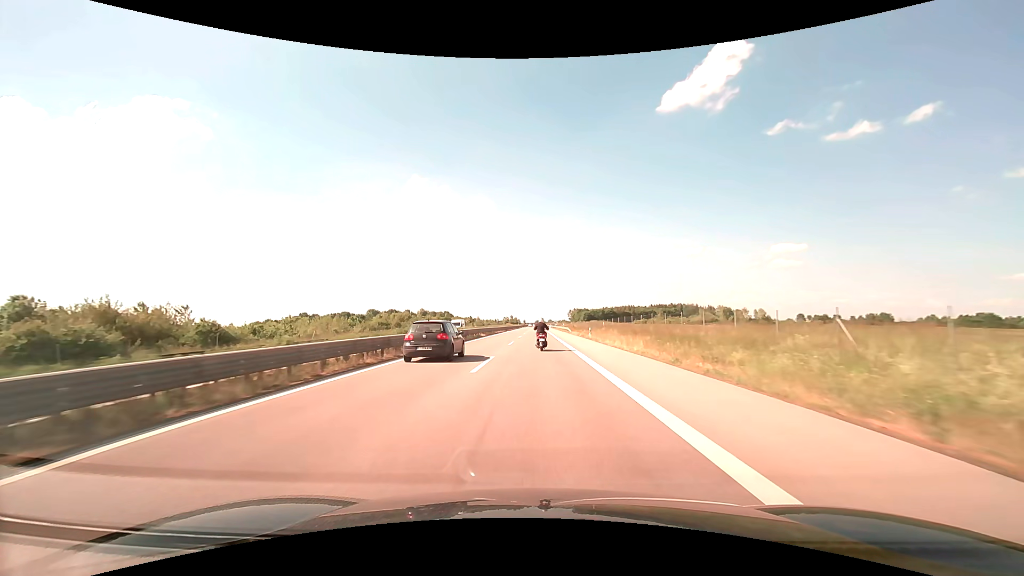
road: trunk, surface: asphalt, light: Day
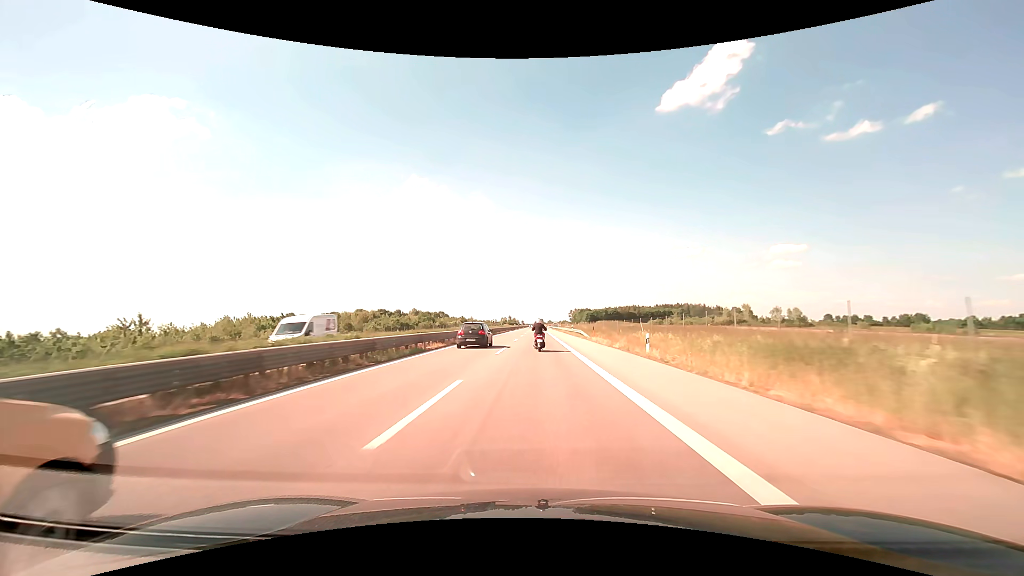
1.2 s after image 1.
(0.0, +25.9) m; 0°
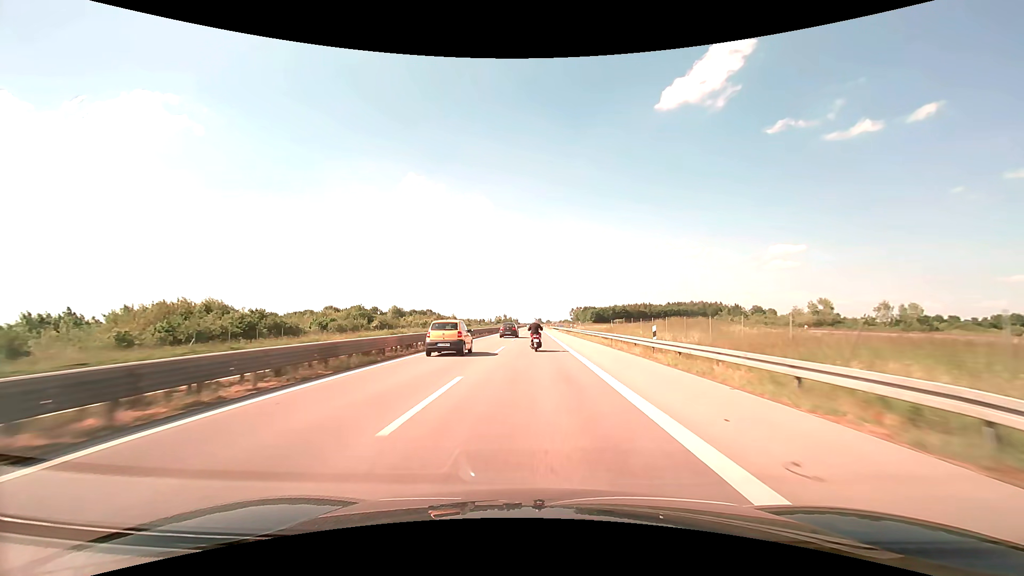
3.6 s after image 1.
(0.0, +51.5) m; 0°
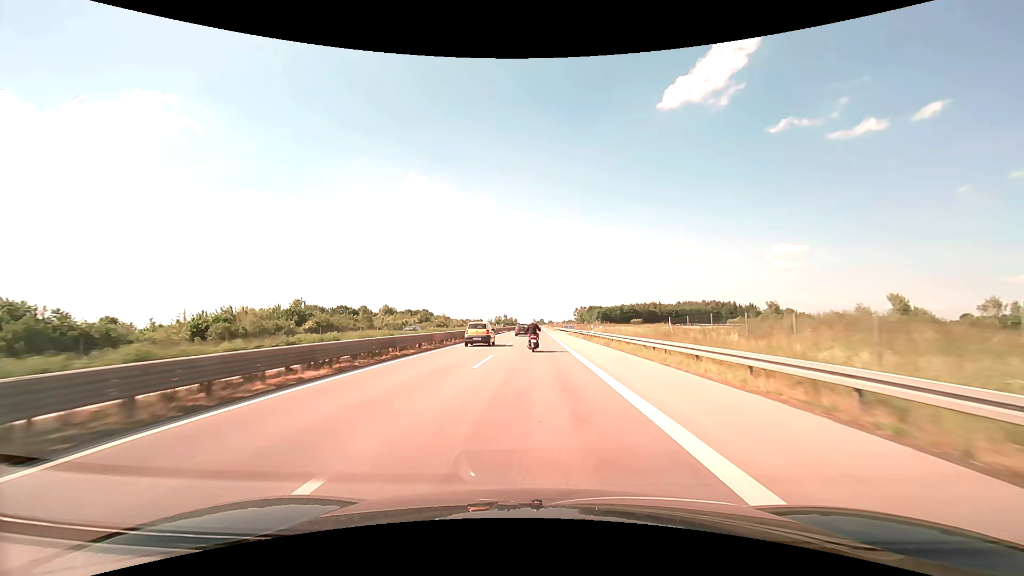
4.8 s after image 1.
(0.0, +25.7) m; 0°
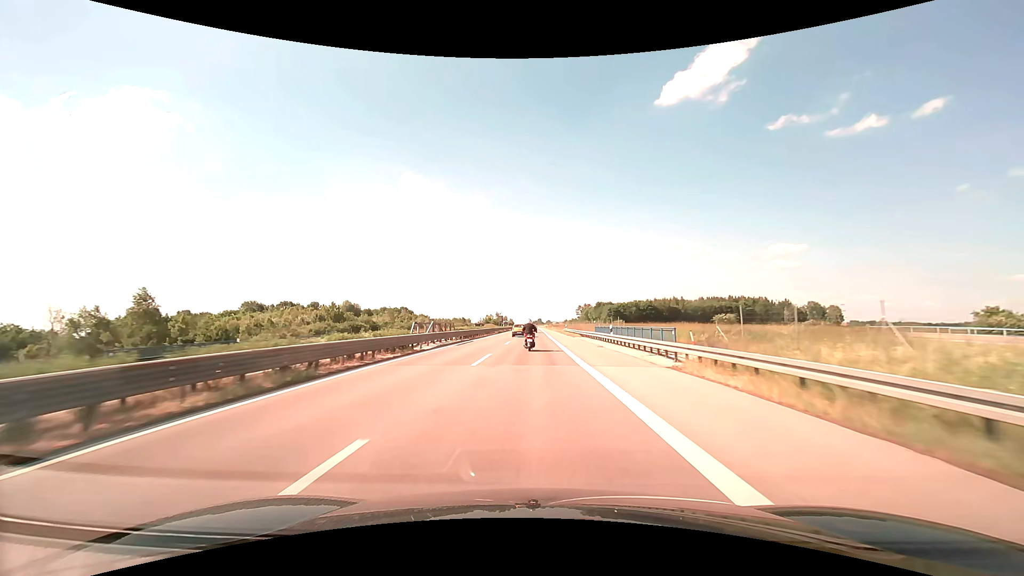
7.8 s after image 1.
(+0.1, +64.1) m; 0°
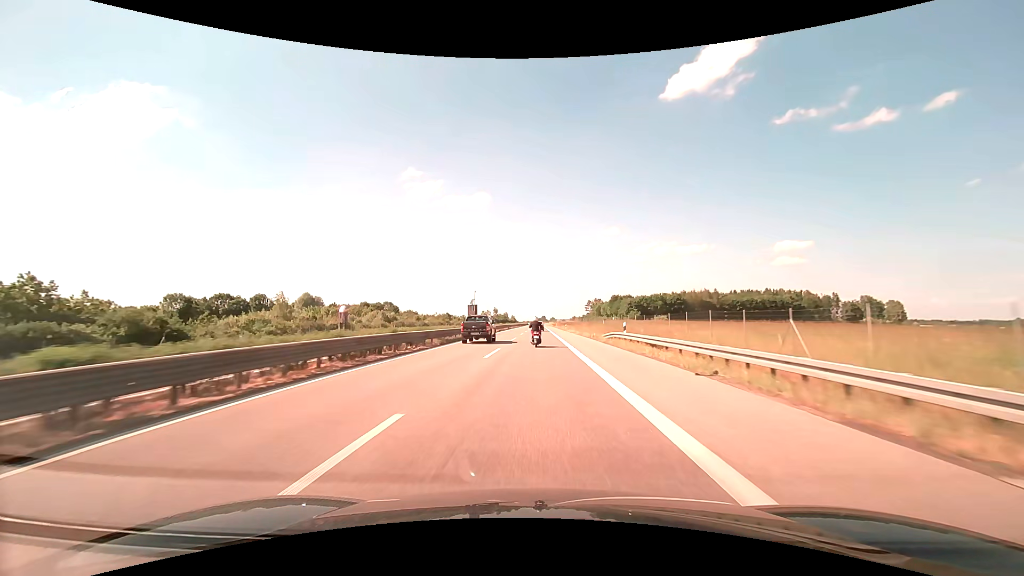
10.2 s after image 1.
(-0.2, +51.4) m; 0°
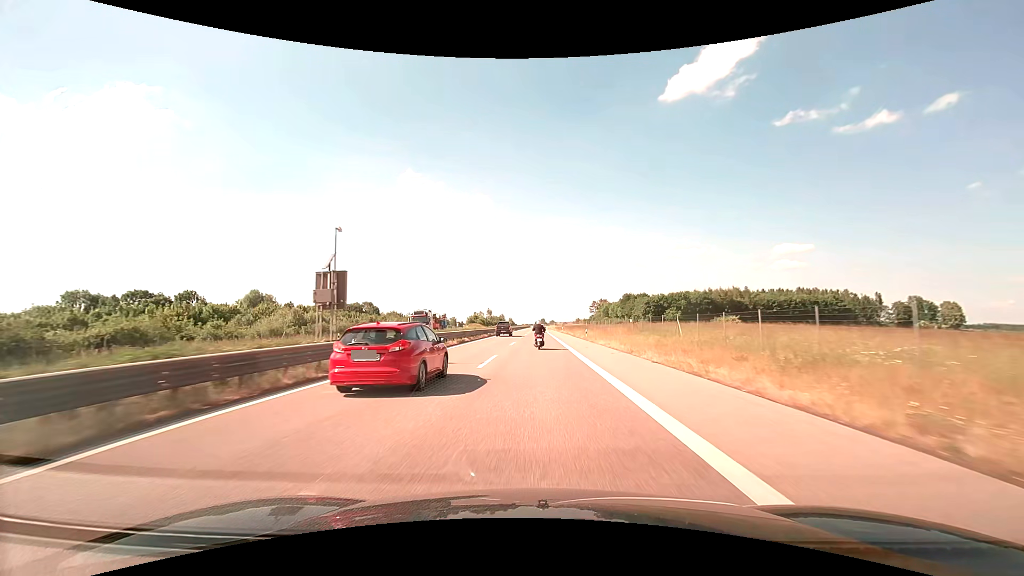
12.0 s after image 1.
(0.0, +39.0) m; 0°
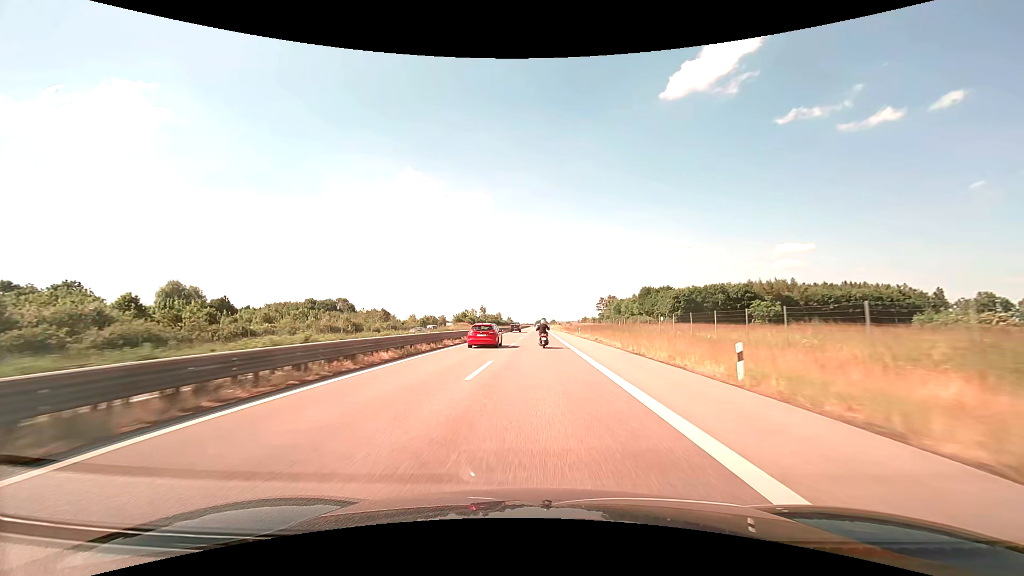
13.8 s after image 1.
(0.0, +39.6) m; 0°
(0, +10) (0, +20) (0, +30) (0, +40) (0, +50) (0, +60) (0, +70) (0, +80) (0, +90) (0, +100) m
